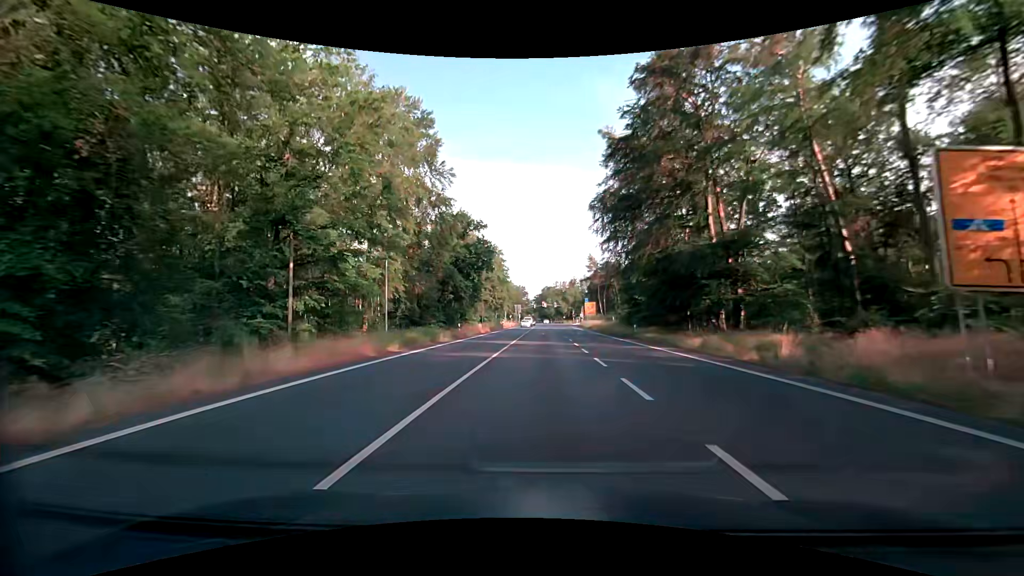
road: primary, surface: asphalt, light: Day
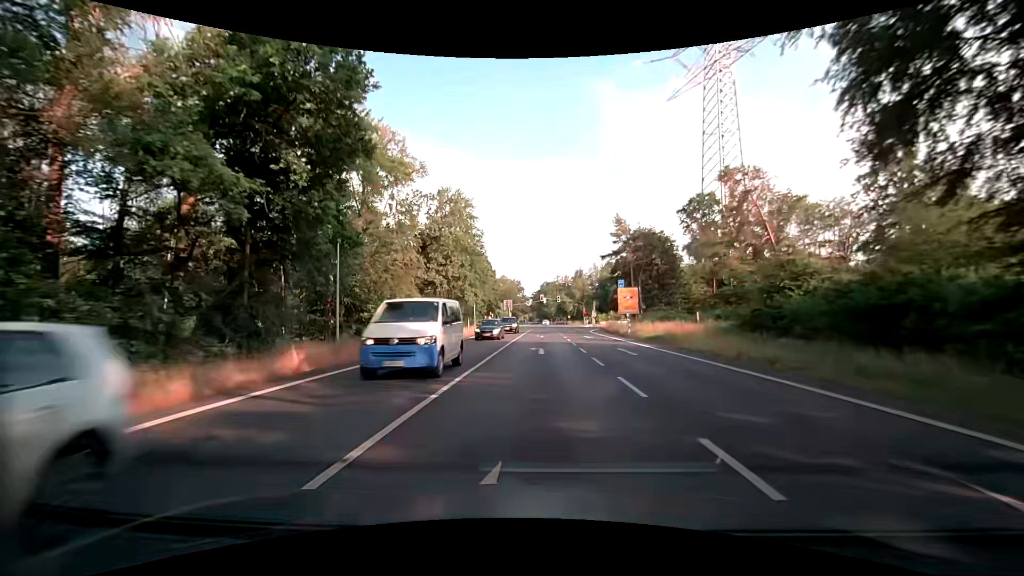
(-0.1, +48.2) m; 0°
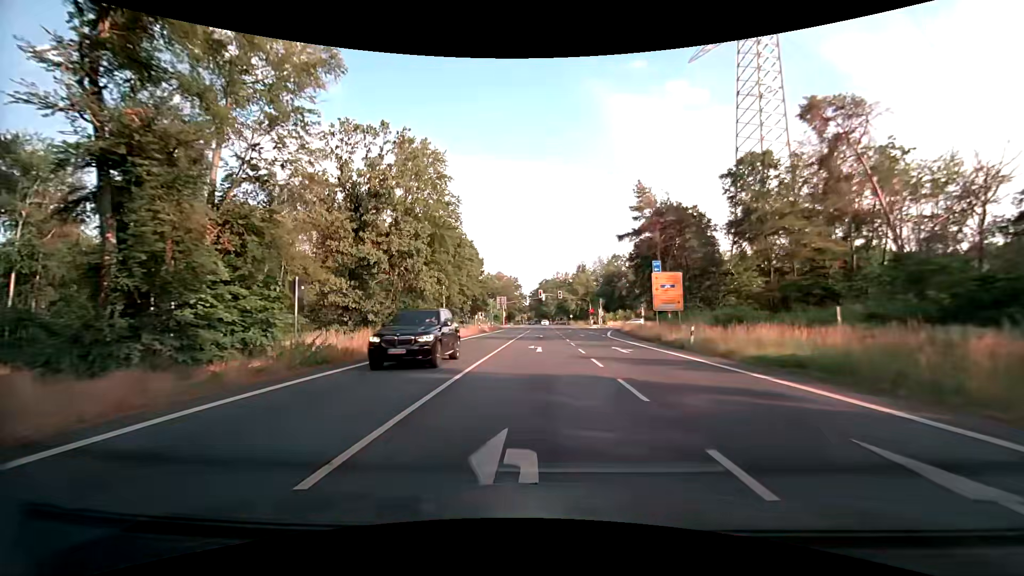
(0.0, +18.7) m; 0°
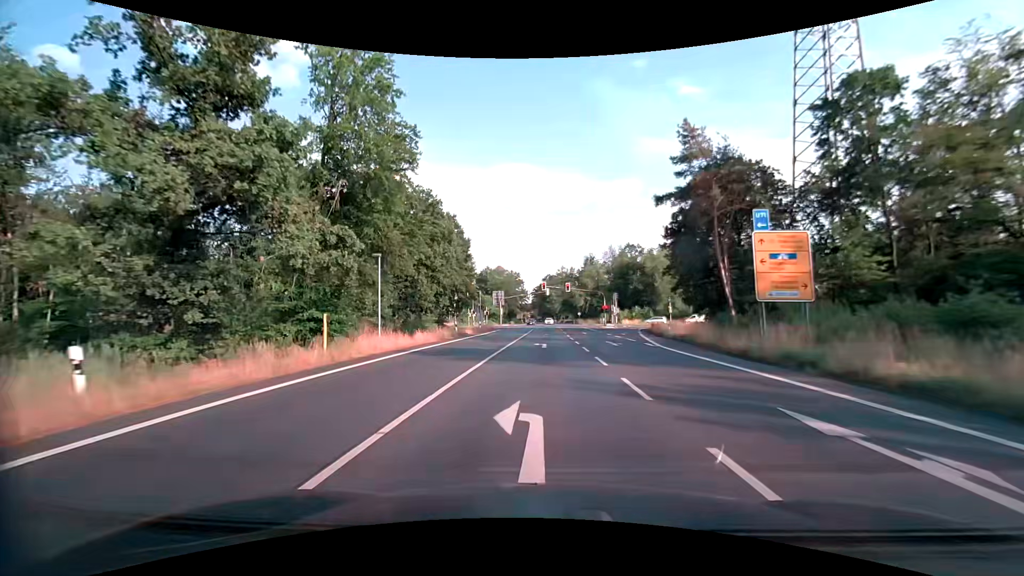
(0.0, +18.1) m; 0°
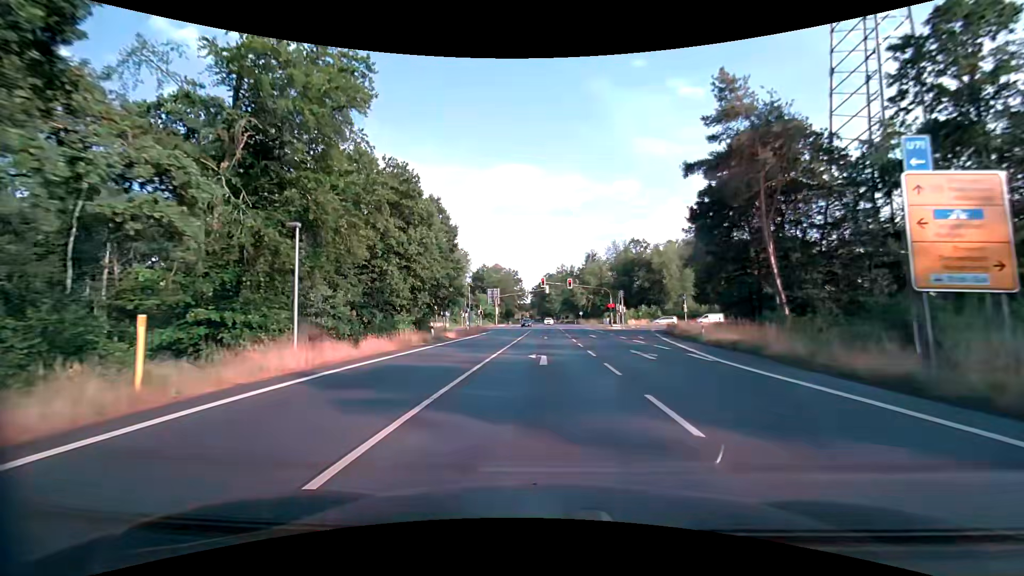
(0.0, +8.6) m; 0°
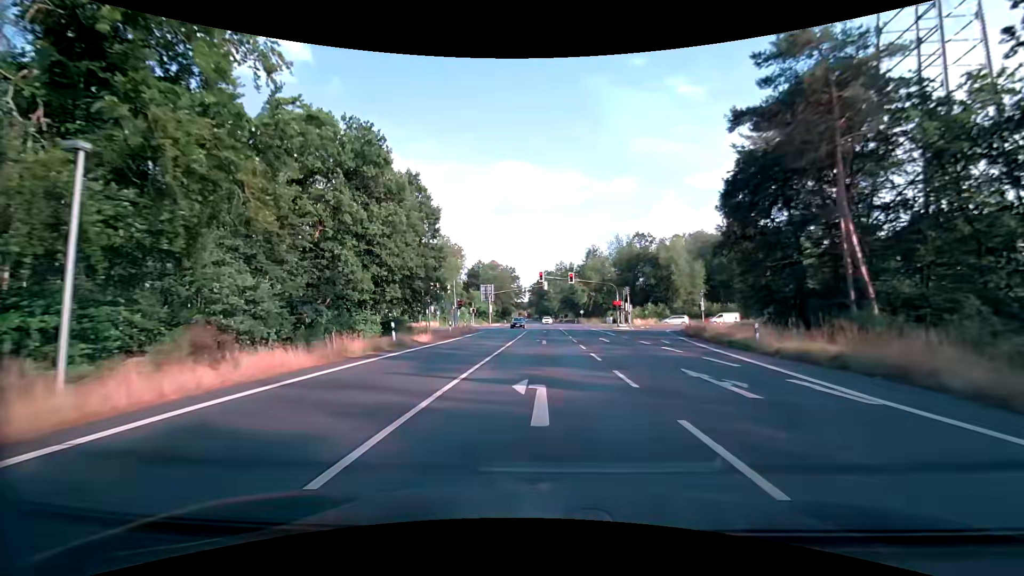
(0.0, +8.2) m; 0°
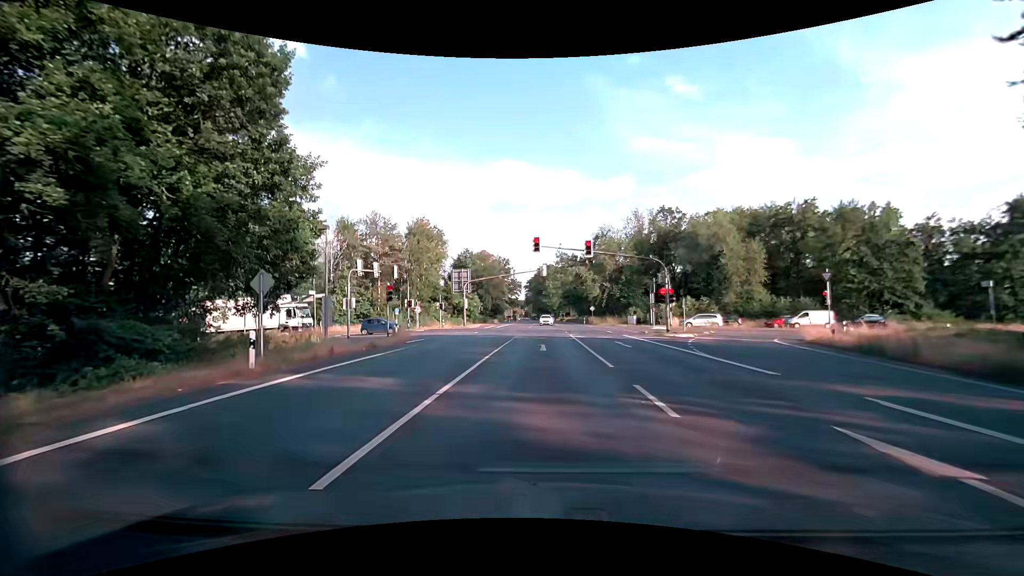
(+0.1, +26.5) m; 0°
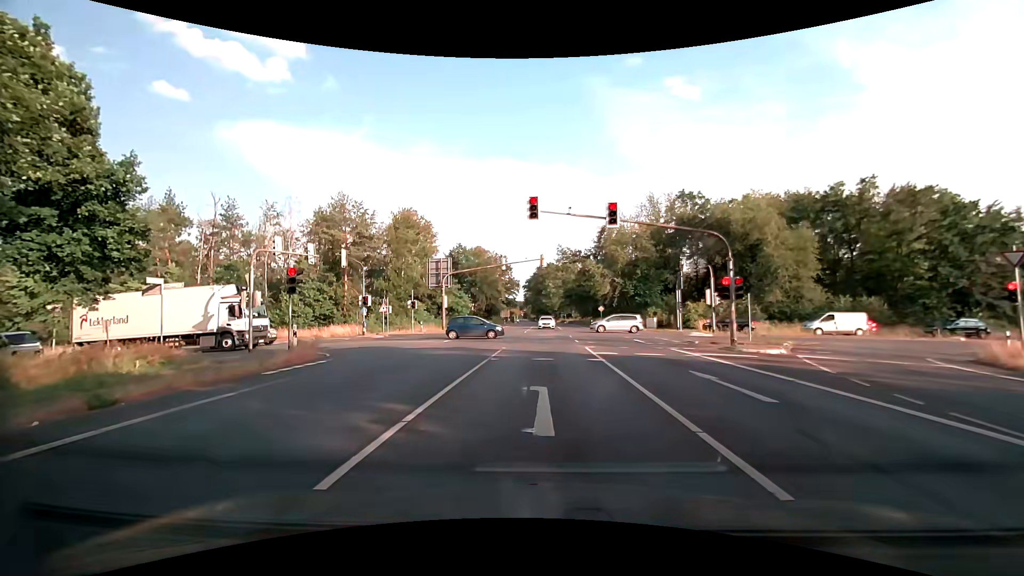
(0.0, +12.8) m; -1°
